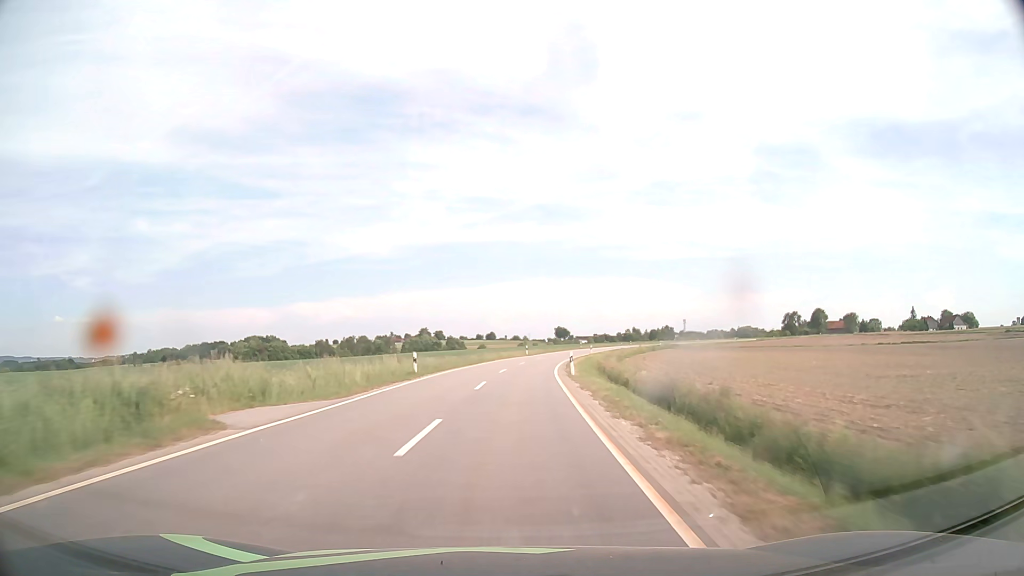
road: tertiary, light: Day
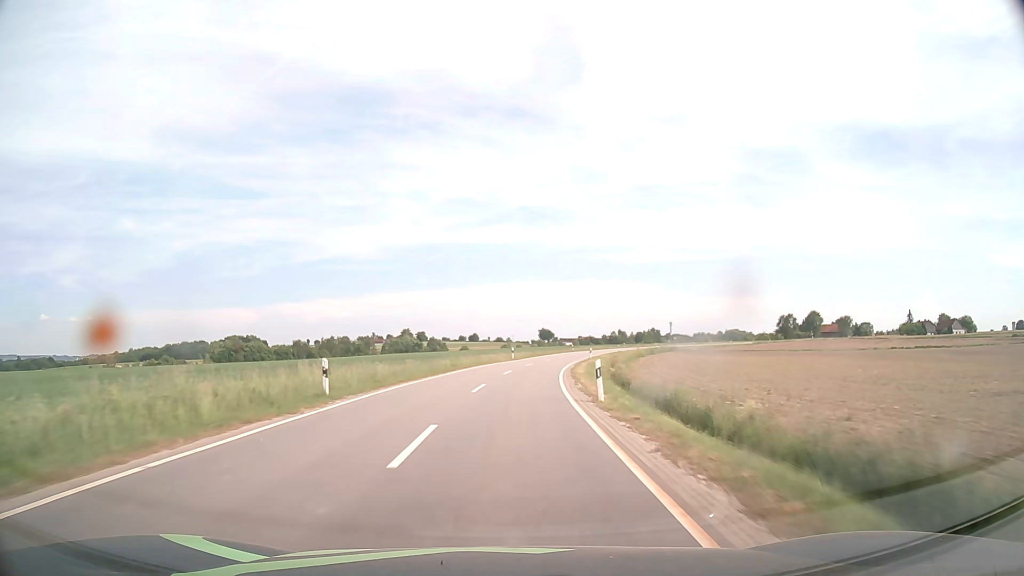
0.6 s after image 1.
(+0.1, +12.9) m; +1°
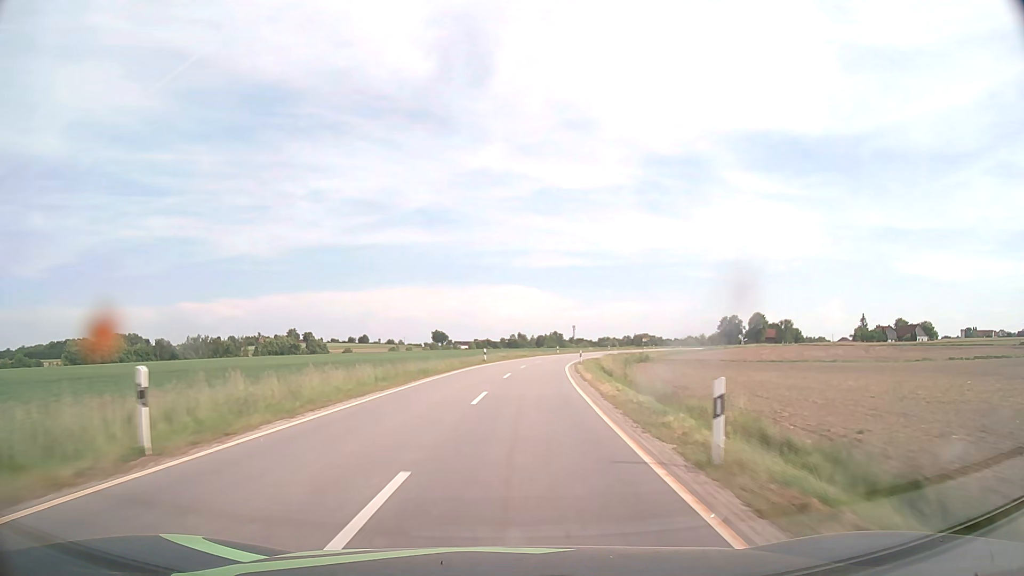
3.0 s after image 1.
(+3.8, +52.5) m; +9°
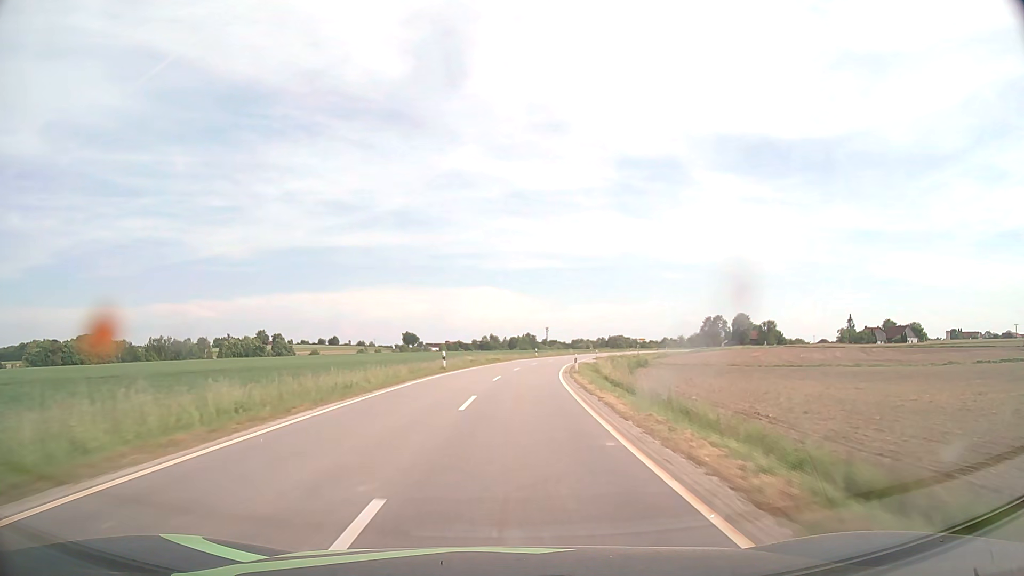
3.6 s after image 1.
(+0.3, +13.5) m; +3°
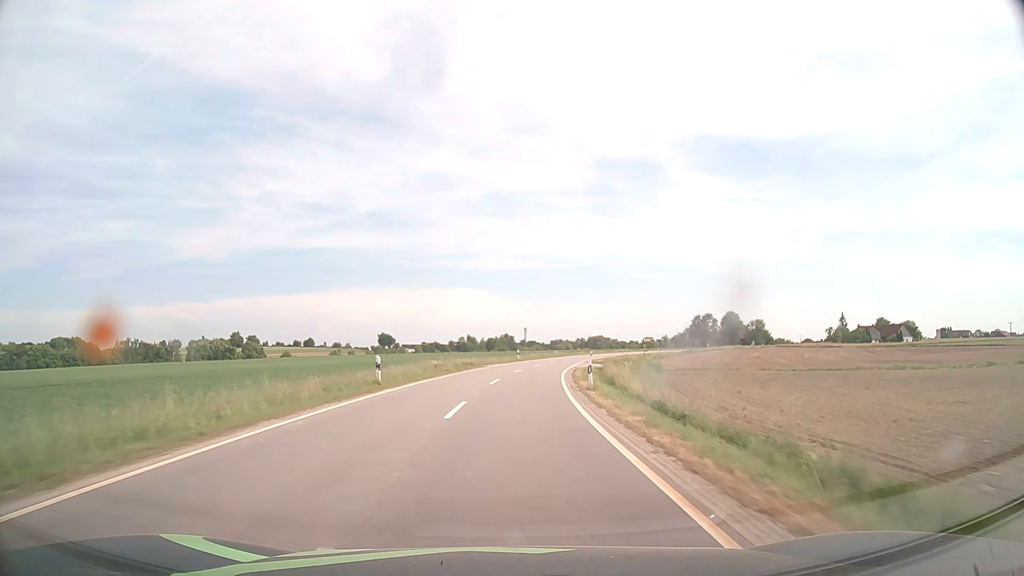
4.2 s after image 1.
(+0.2, +13.6) m; +2°
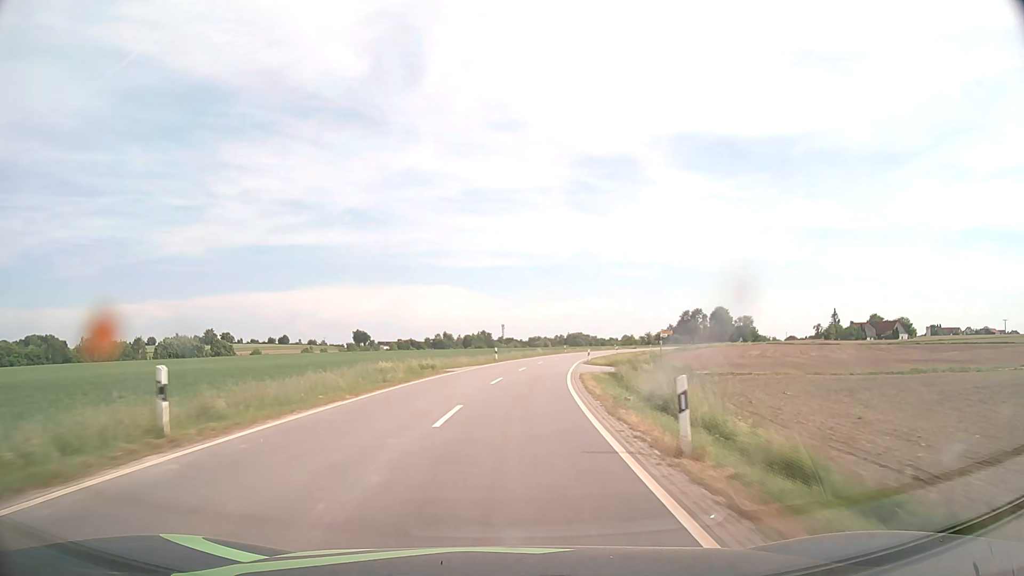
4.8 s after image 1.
(+0.2, +13.7) m; +2°
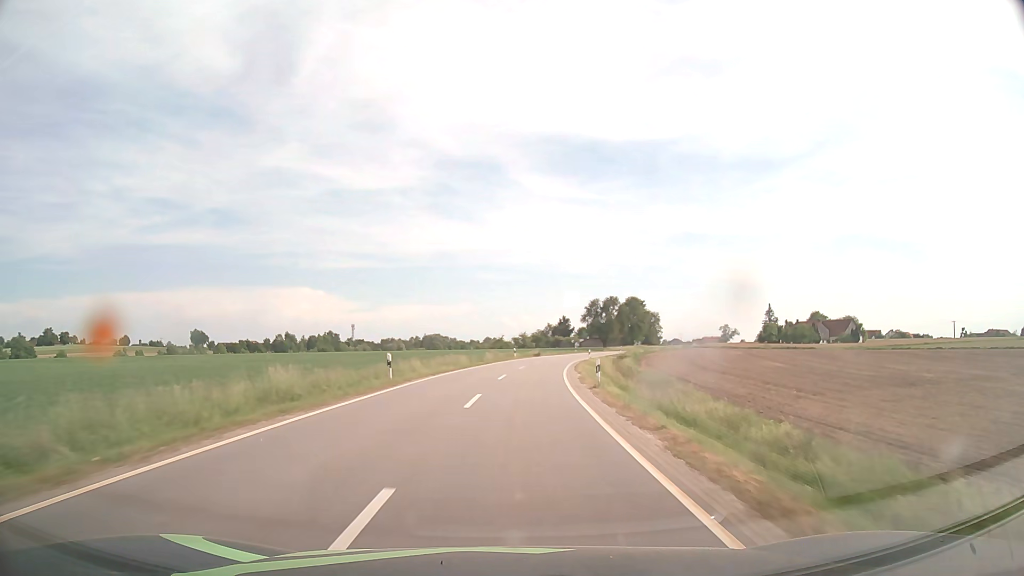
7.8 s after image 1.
(+7.1, +68.9) m; +12°
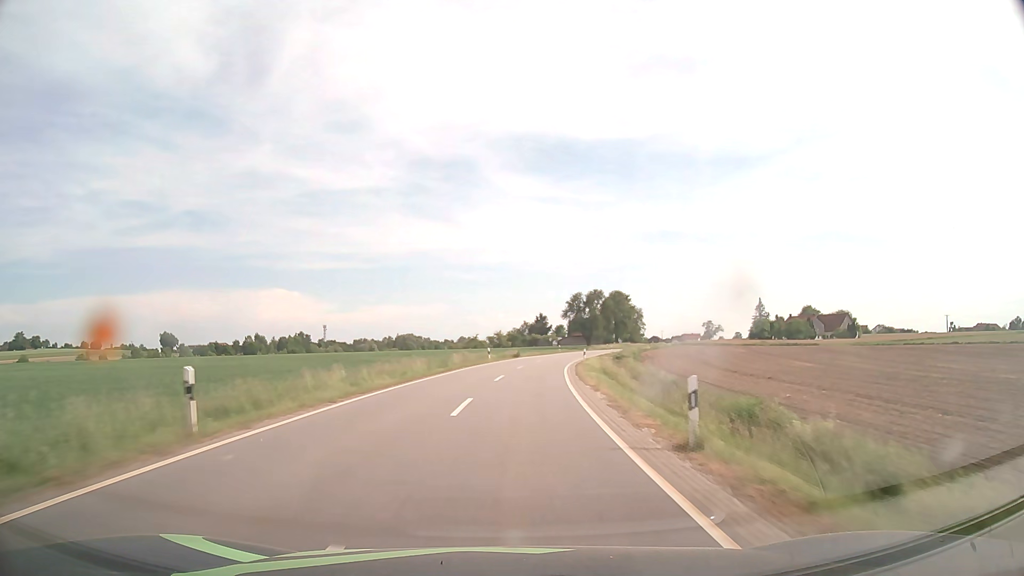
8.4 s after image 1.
(+0.2, +13.9) m; +2°
(0, +10) (0, +20) (+1, +30) (+2, +40) (+3, +50) (+5, +60) (+7, +70) (+9, +79) (+11, +89) (+14, +99) m
